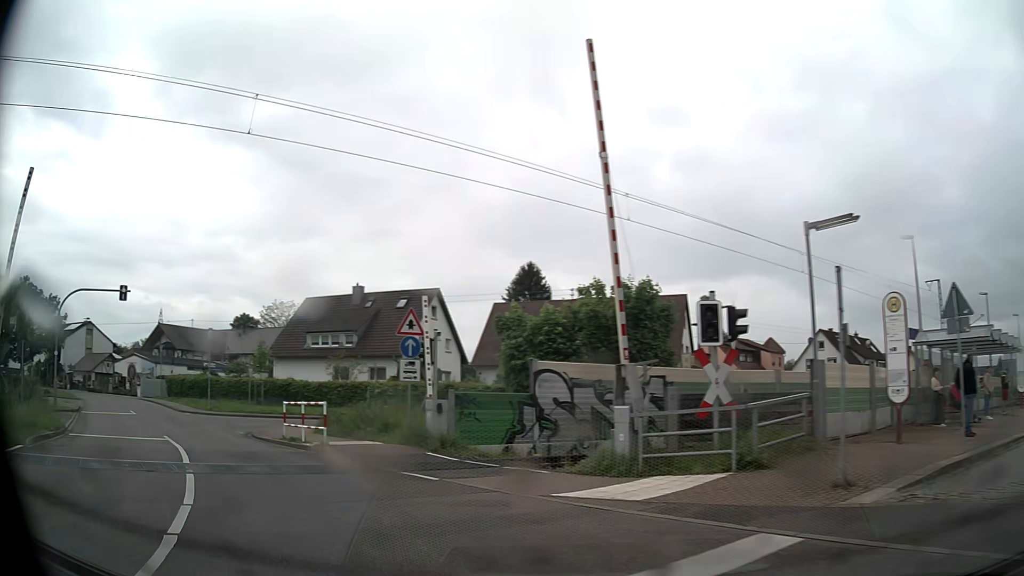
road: unclassified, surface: asphalt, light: Day
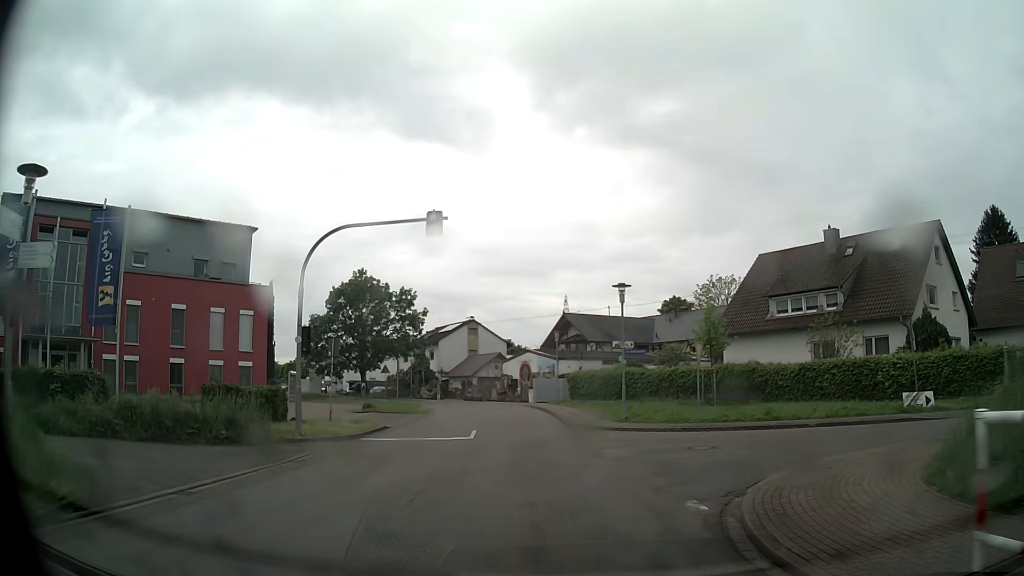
(-6.7, +15.1) m; -37°
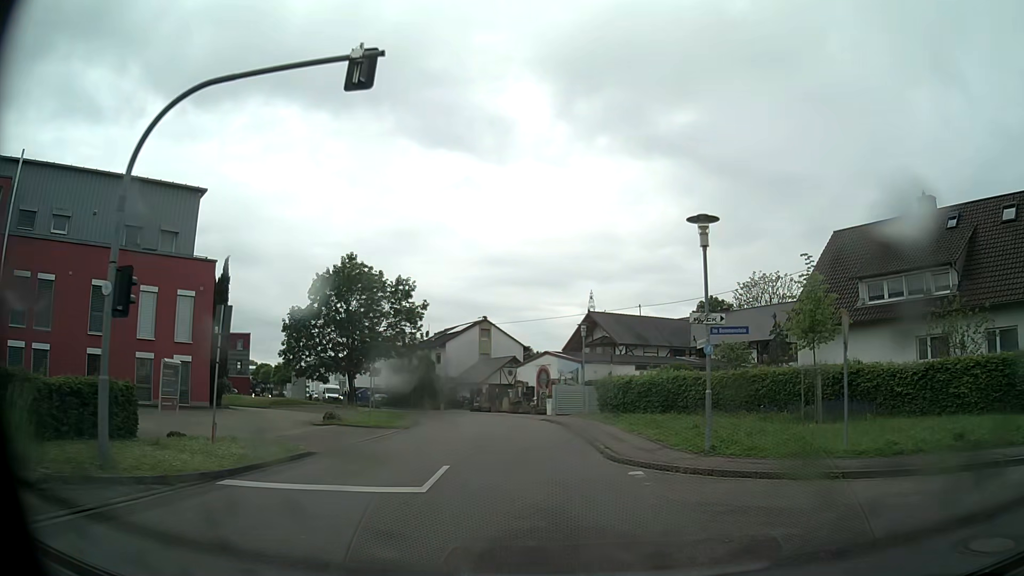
(-0.2, +9.9) m; -2°
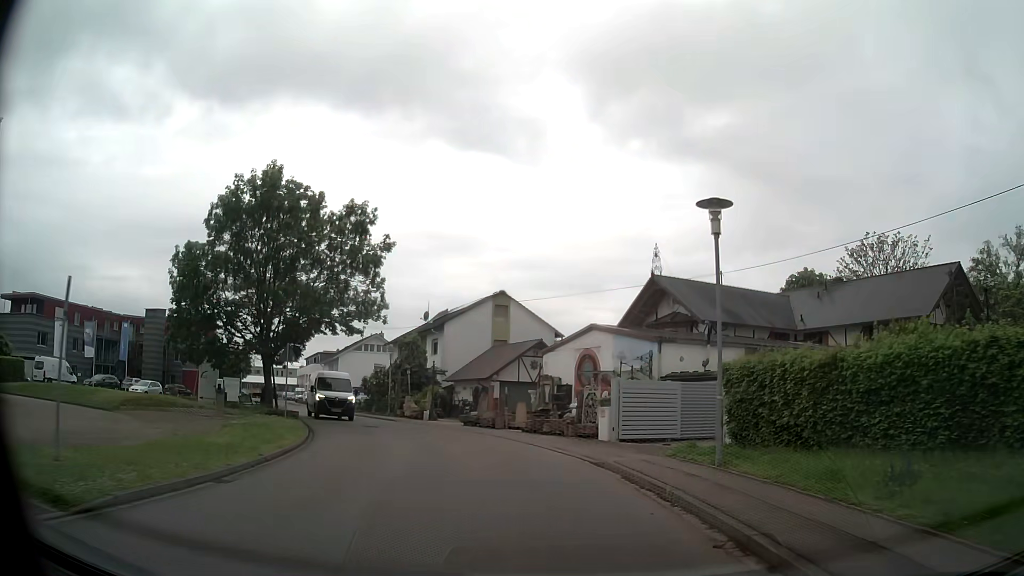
(-0.5, +21.4) m; -2°
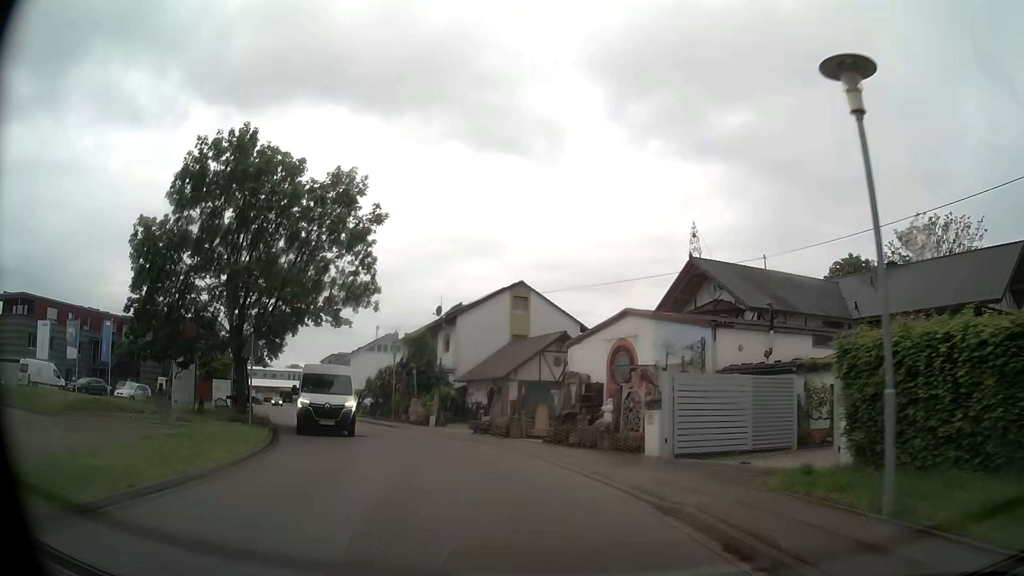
(-0.1, +5.4) m; -2°
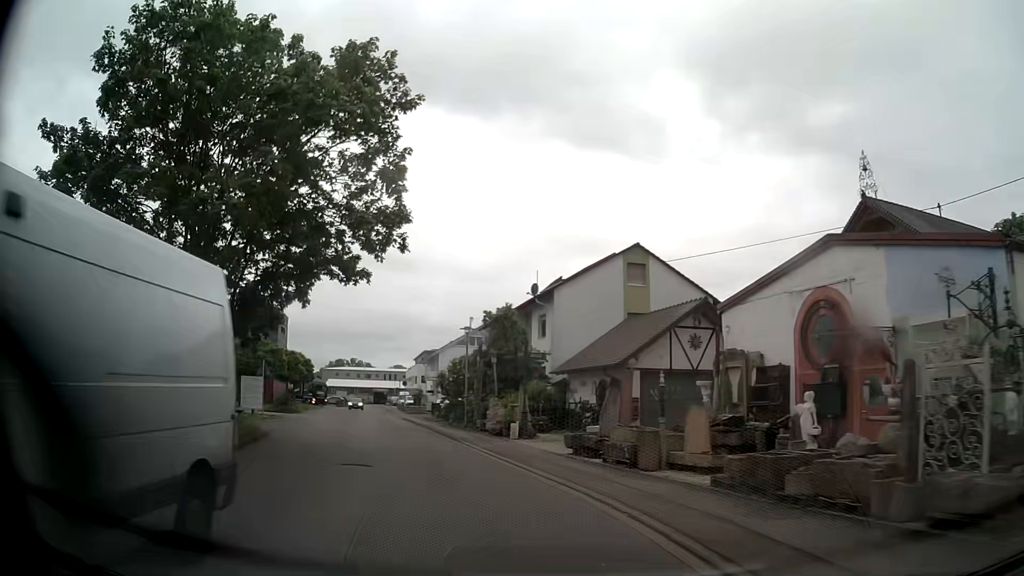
(-0.7, +10.7) m; -9°
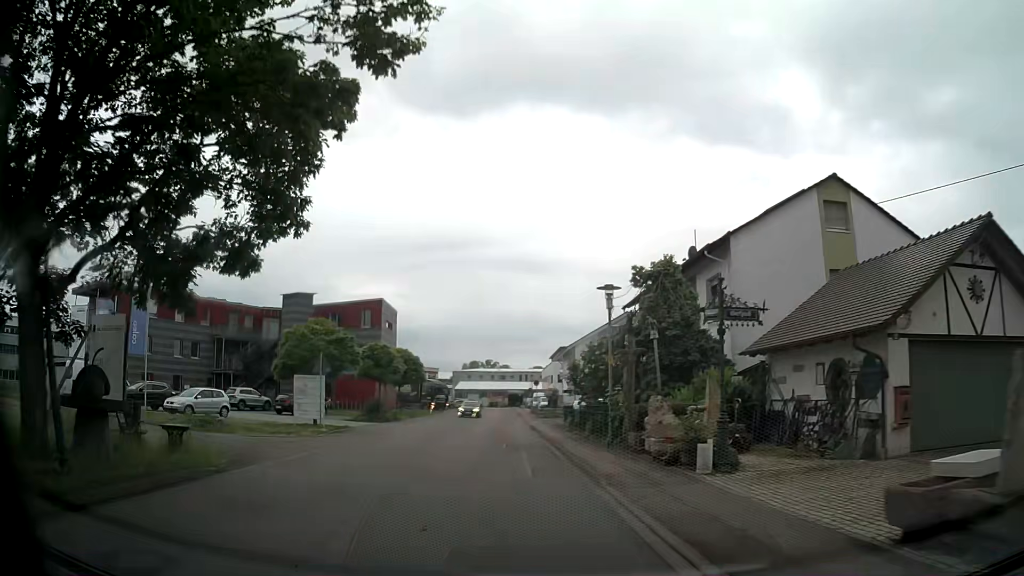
(-1.1, +10.6) m; -12°
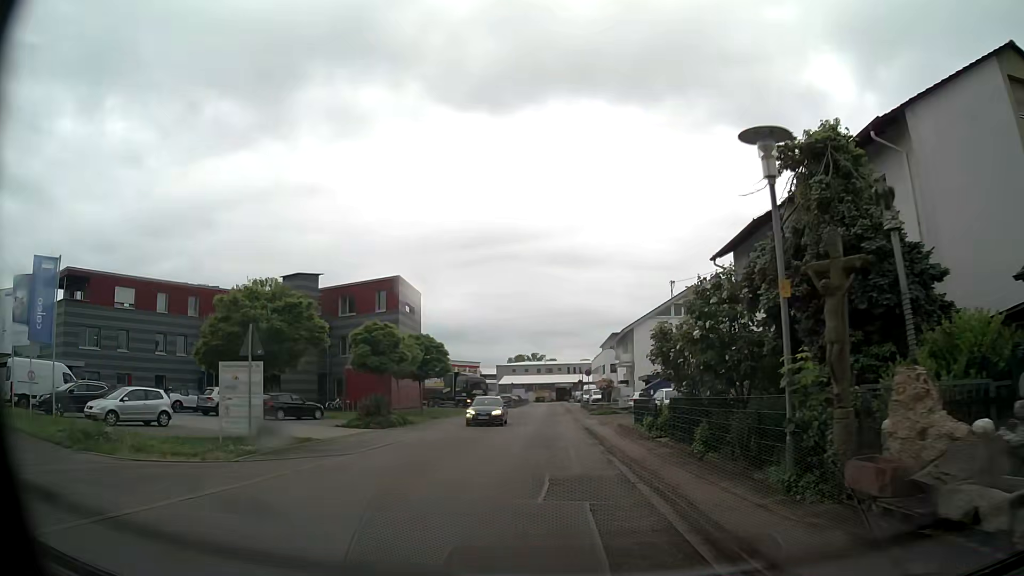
(-0.5, +10.3) m; -5°
(0, +10) (0, +20) (0, +30) (0, +40) (0, +50) (+1, +60) (0, +70) (0, +80) (0, +90) (0, +100) m
